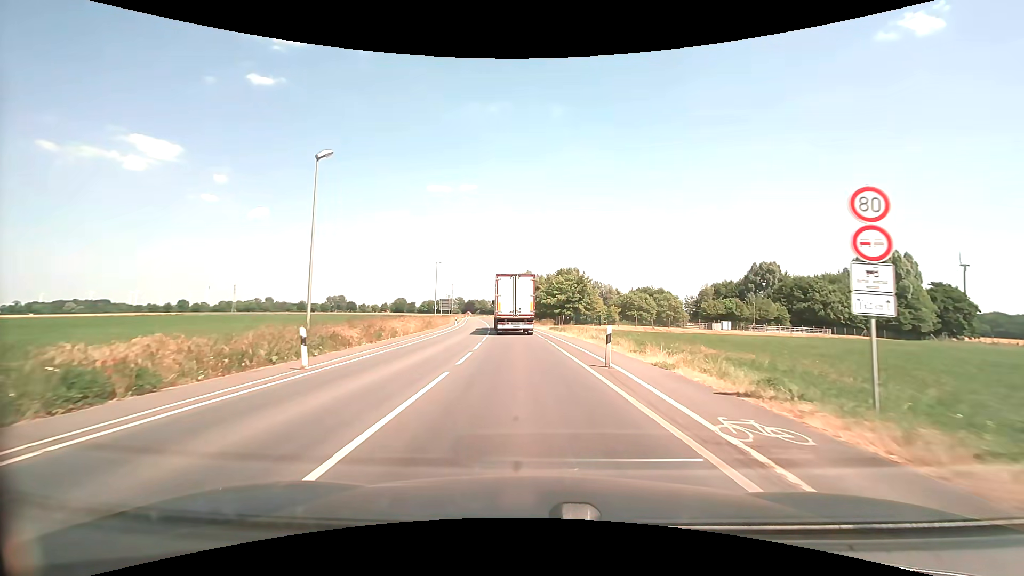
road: secondary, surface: asphalt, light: Day
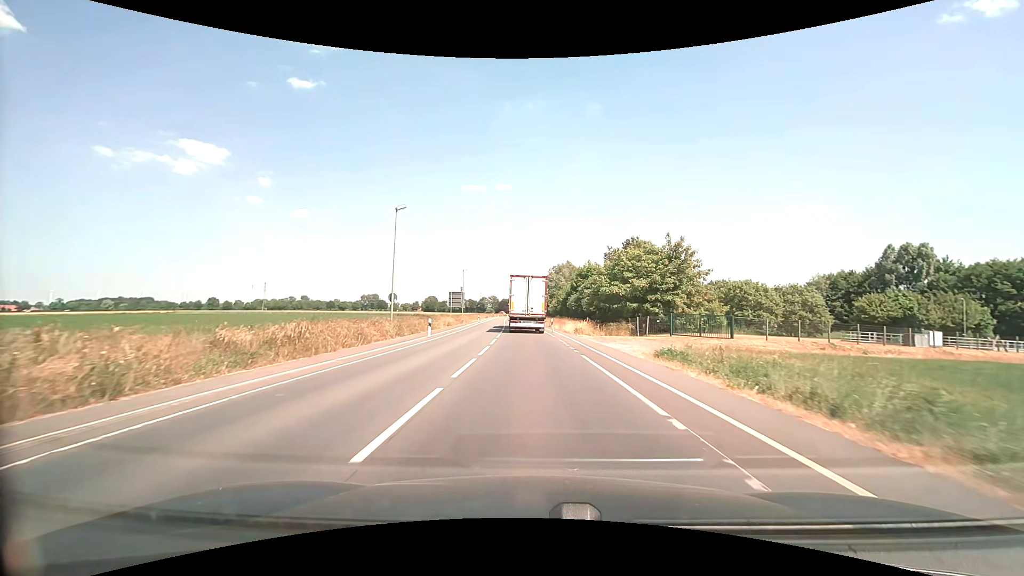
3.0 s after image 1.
(-1.3, +33.7) m; -4°
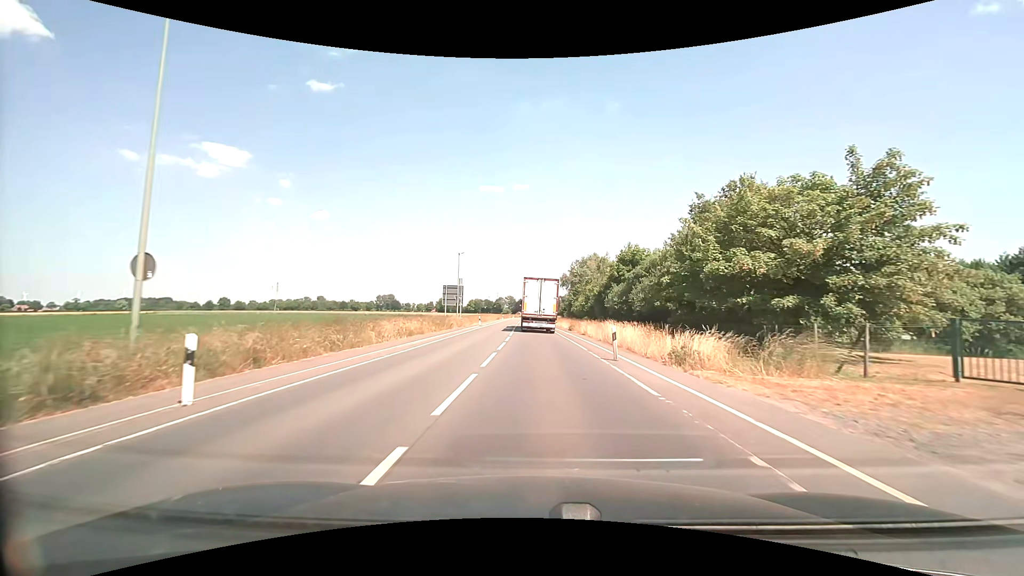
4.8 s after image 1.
(-0.5, +22.0) m; -2°
(0, +10) (0, +20) (0, +30) (0, +40) (0, +50) (0, +60) (-1, +70) (-1, +80) (-1, +90) (-1, +100) m
